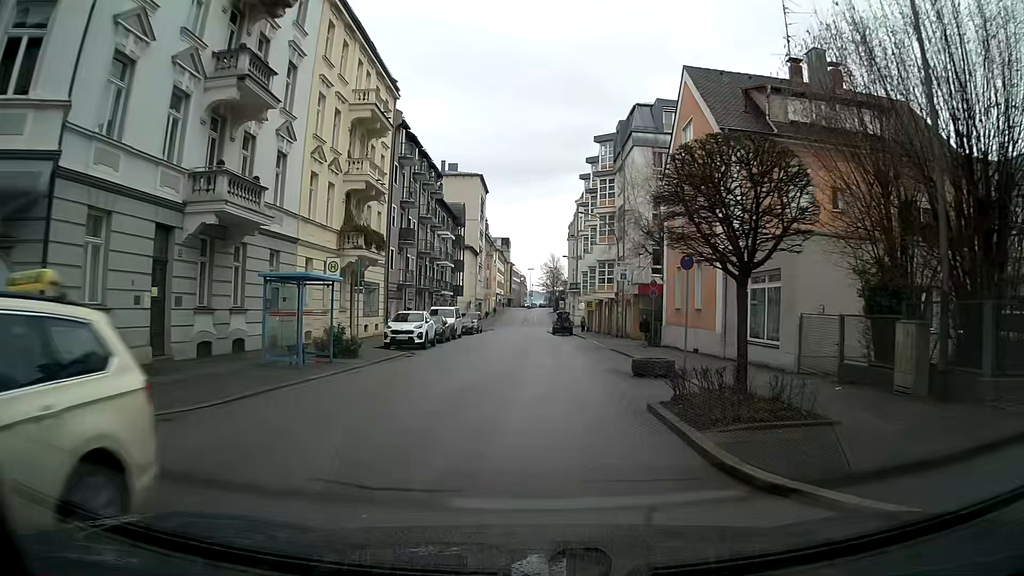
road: tertiary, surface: asphalt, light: Day
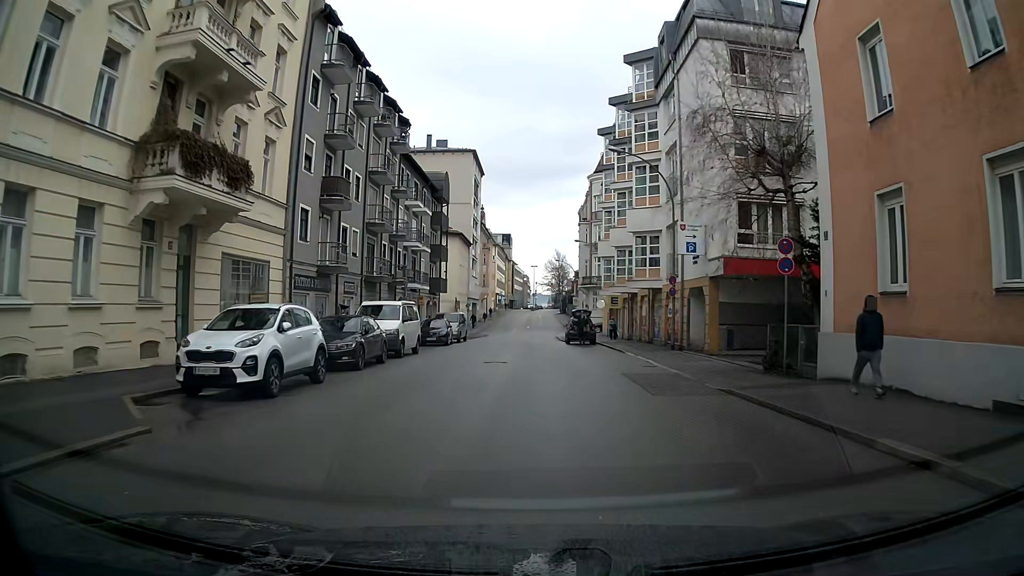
(-0.1, +17.7) m; 0°
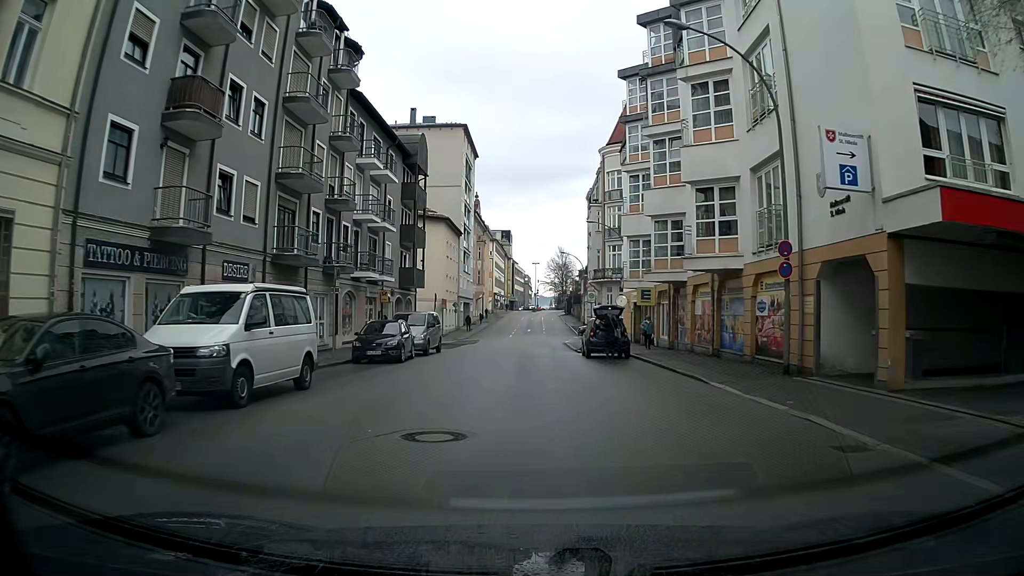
(0.0, +13.2) m; 0°
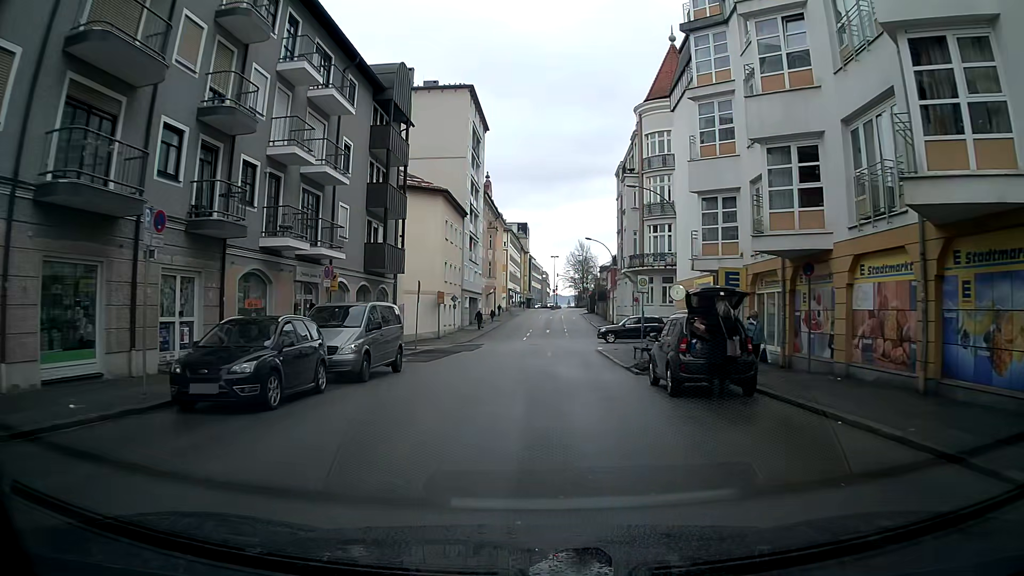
(-0.2, +13.1) m; -2°
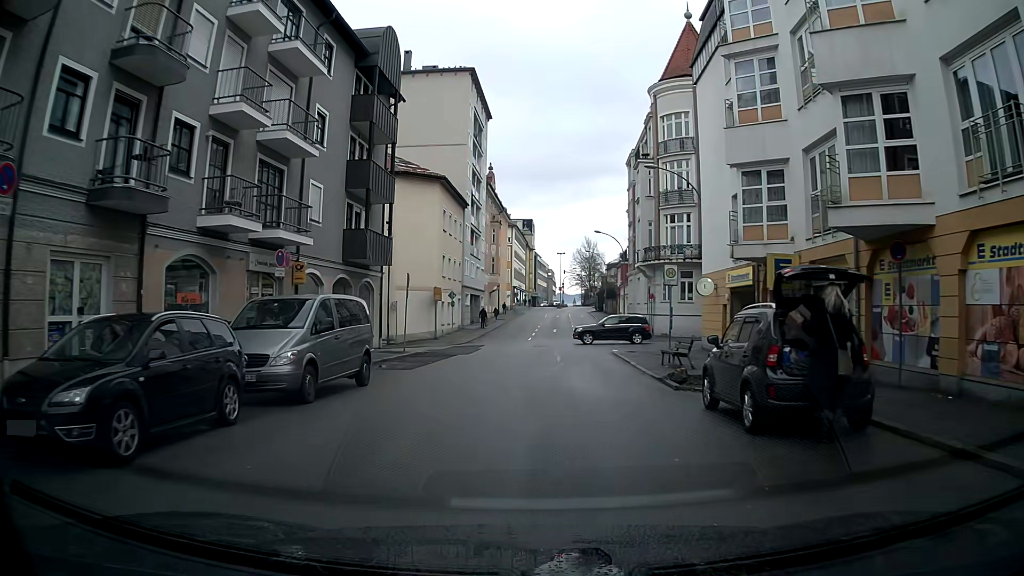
(0.0, +4.4) m; 0°
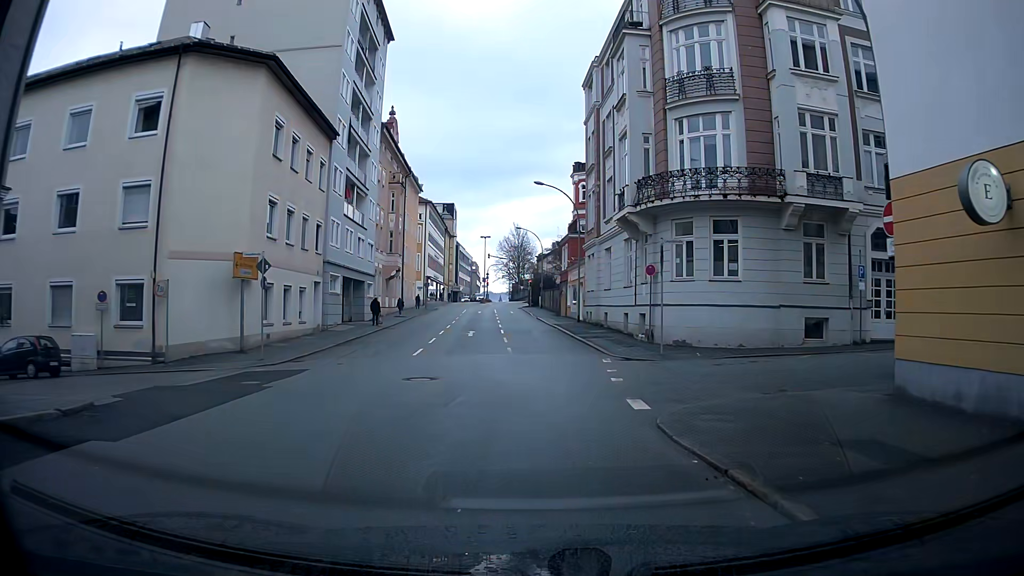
(+1.1, +22.1) m; +7°
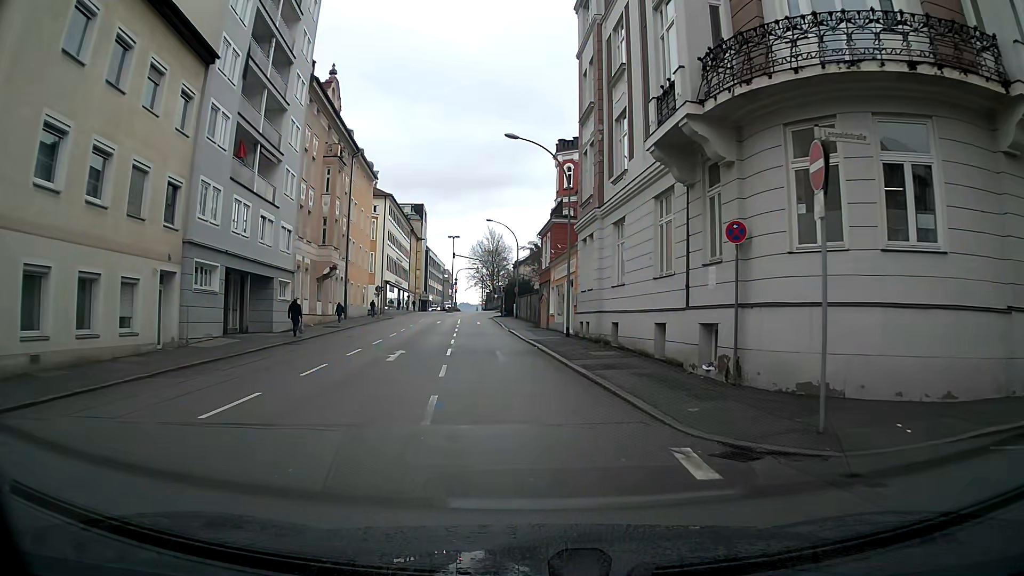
(+0.2, +13.3) m; +1°
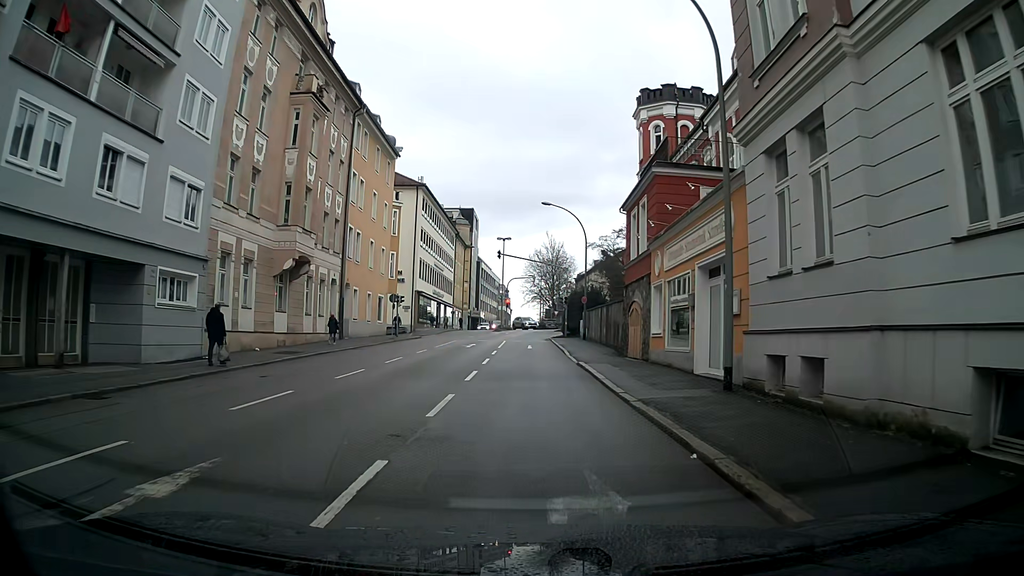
(-0.7, +17.2) m; -5°
(0, +10) (0, +20) (0, +30) (0, +40) (0, +50) (+4, +59) (+13, +60) (+20, +53) (+26, +45) (+32, +37) m
